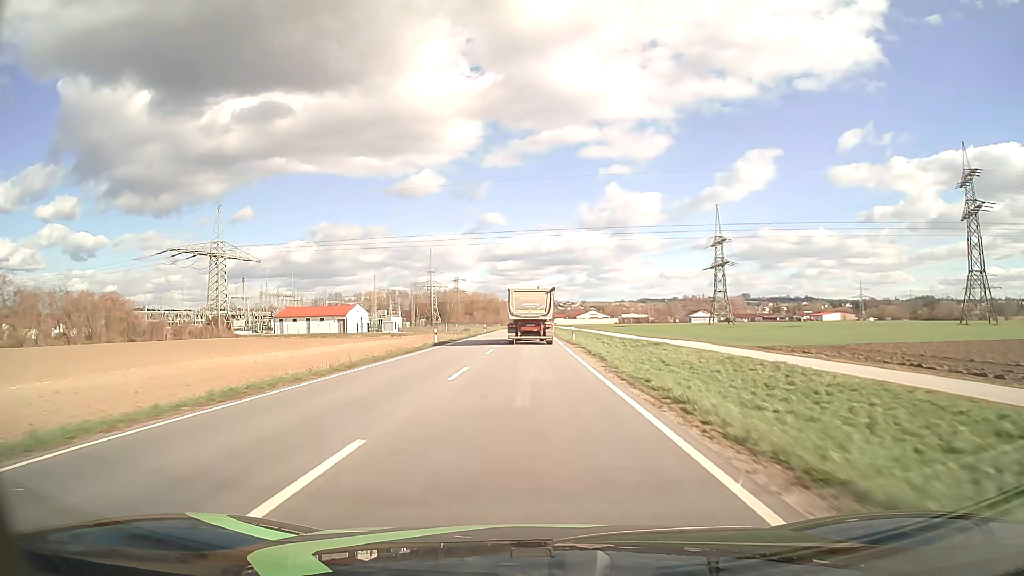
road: primary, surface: asphalt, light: Day
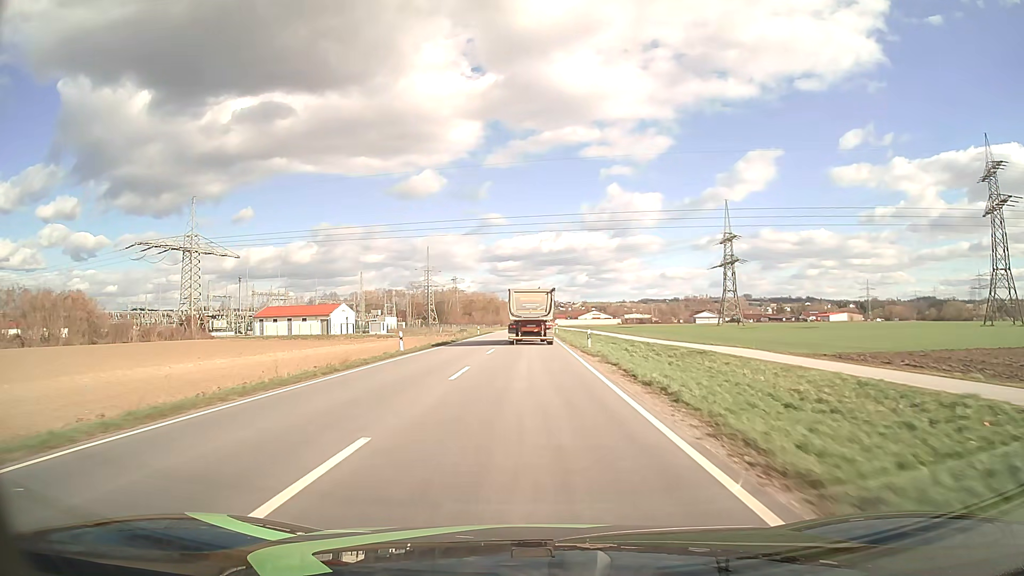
(0.0, +12.1) m; 0°
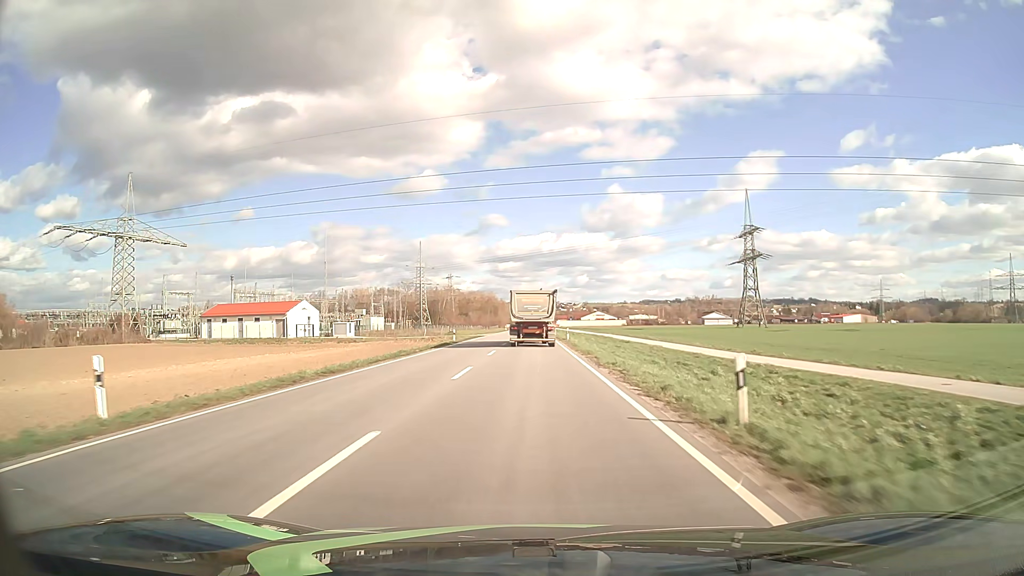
(0.0, +24.3) m; 0°
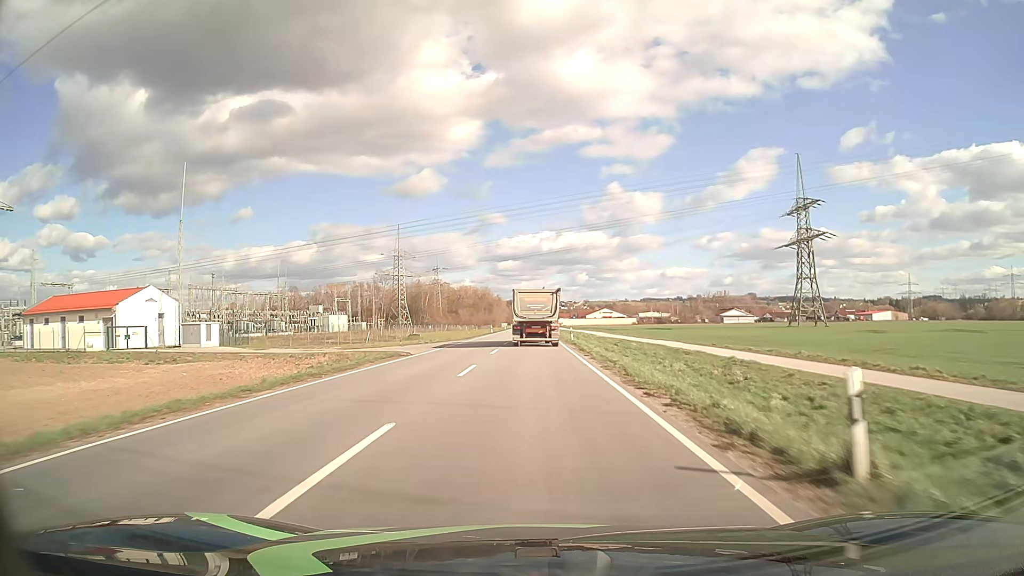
(0.0, +48.6) m; 0°
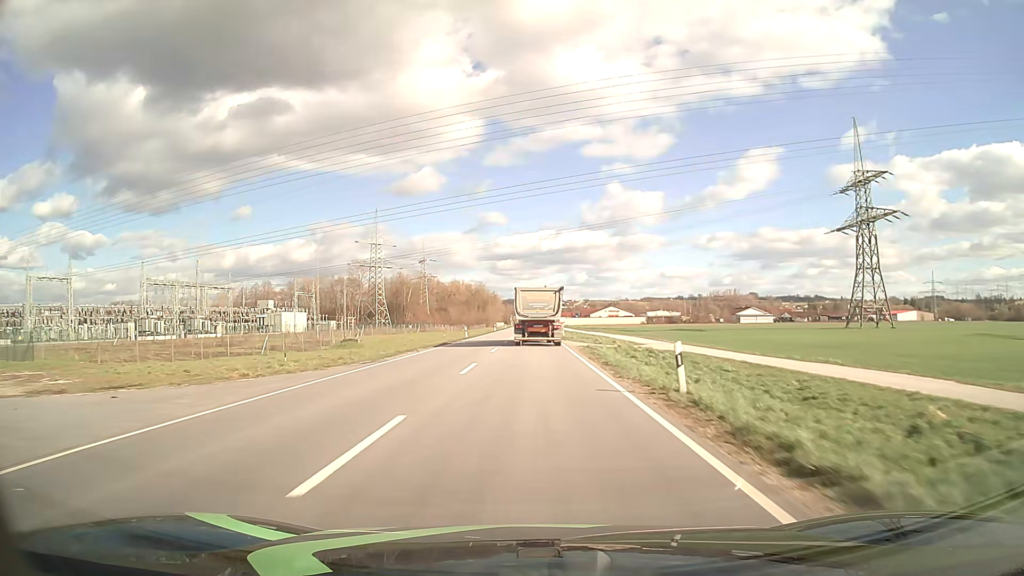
(0.0, +36.2) m; 0°
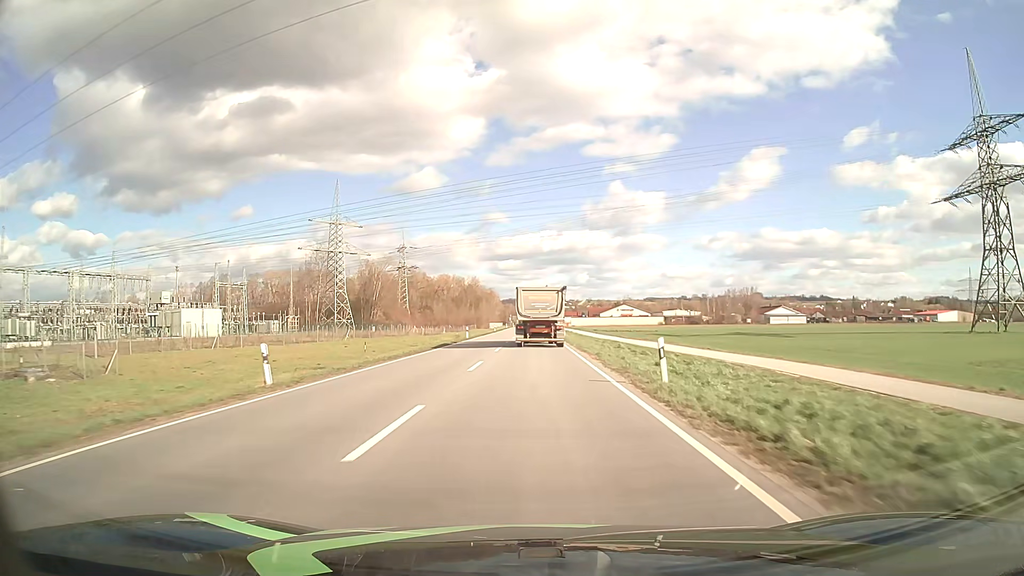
(0.0, +47.8) m; 0°
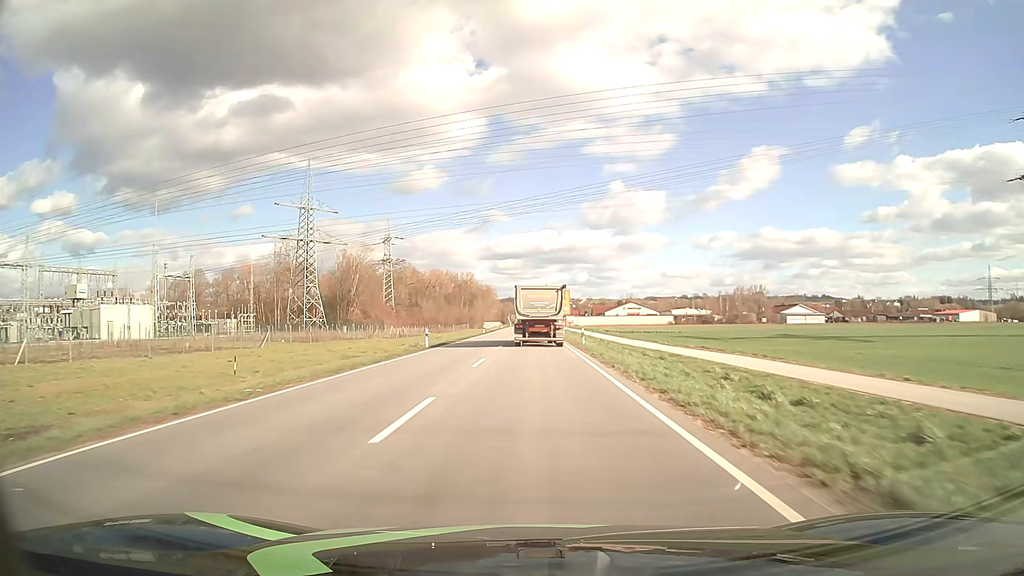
(0.0, +23.6) m; 0°
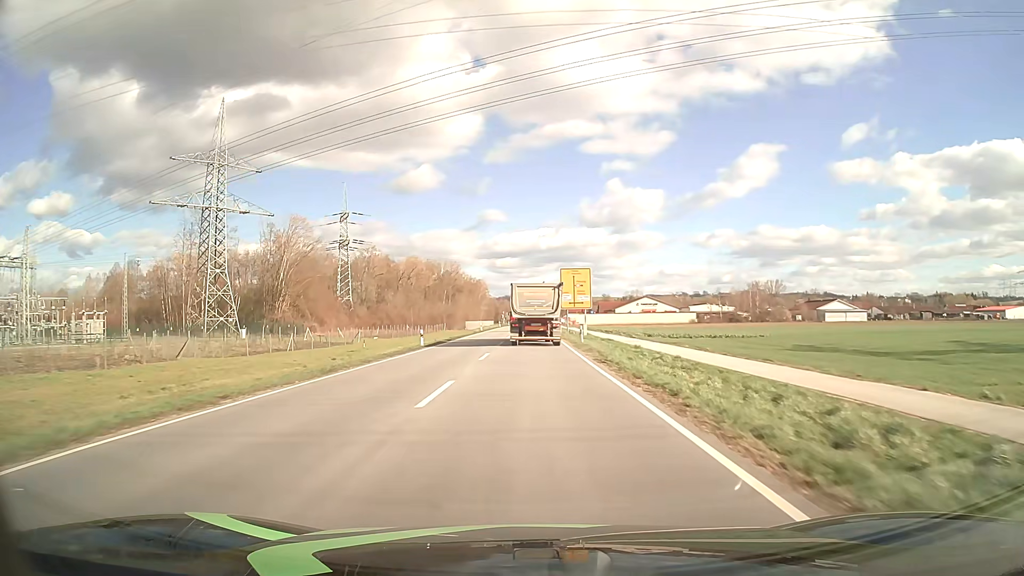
(0.0, +46.2) m; 0°
(0, +10) (0, +20) (0, +30) (0, +40) (0, +50) (0, +60) (0, +70) (0, +80) (0, +90) (0, +100) m
